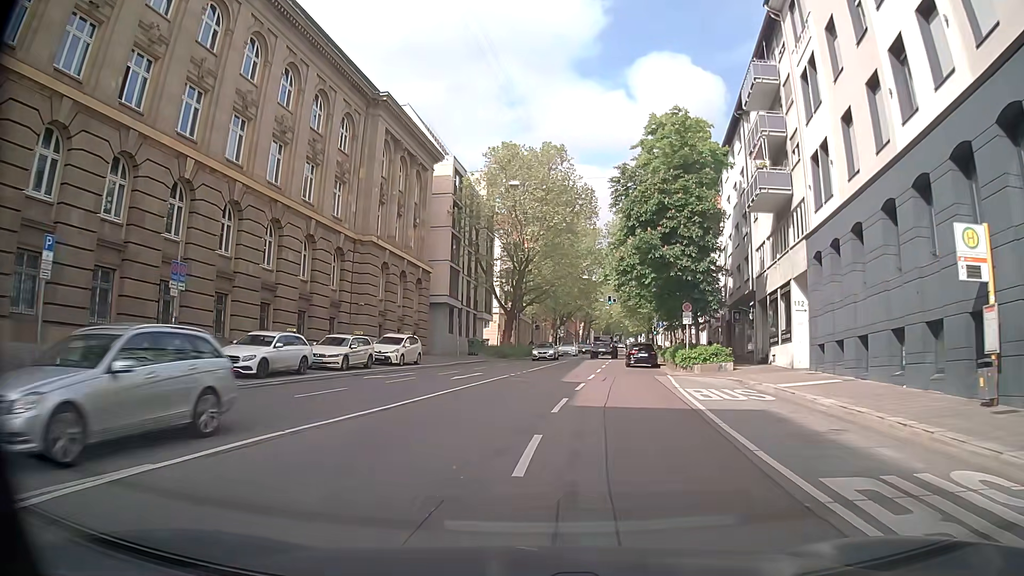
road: secondary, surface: asphalt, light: Day
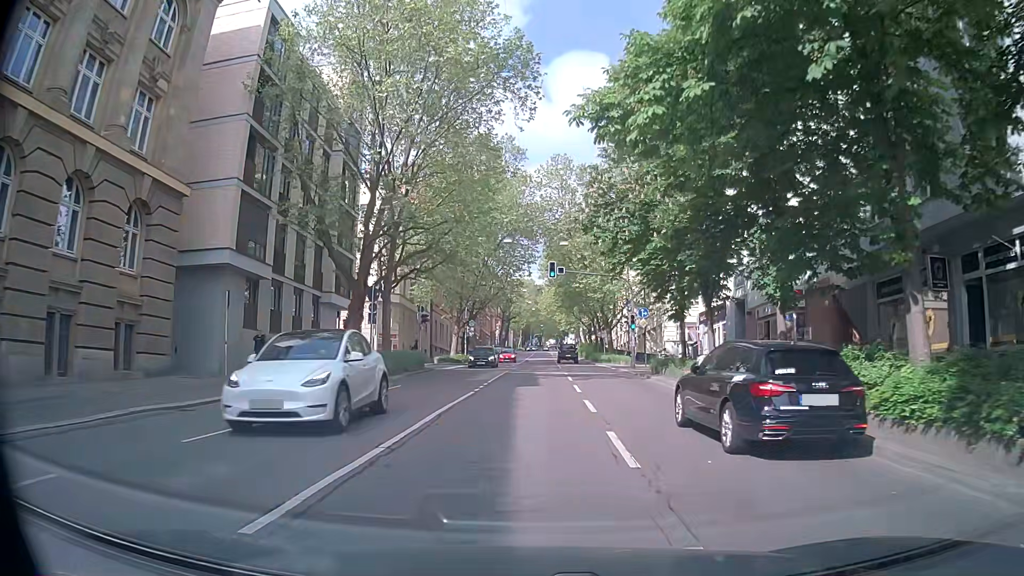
(+1.2, +30.1) m; +6°
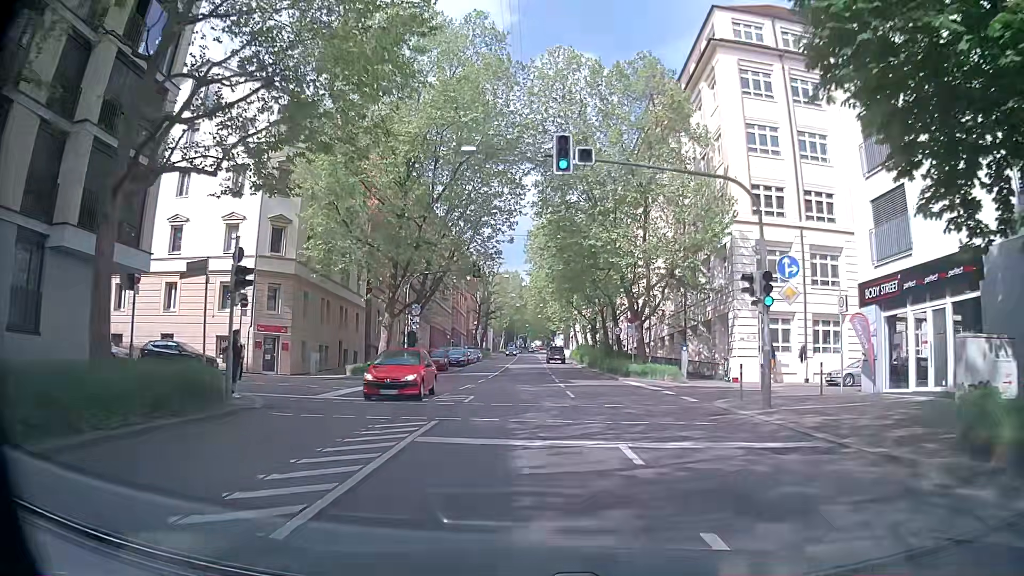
(0.0, +24.3) m; +1°
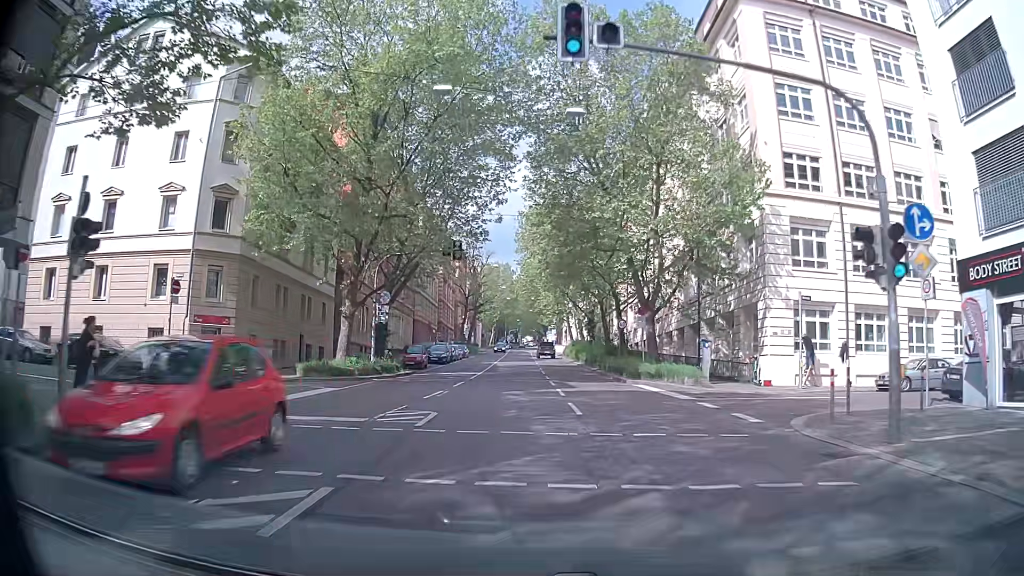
(+0.1, +6.2) m; +1°
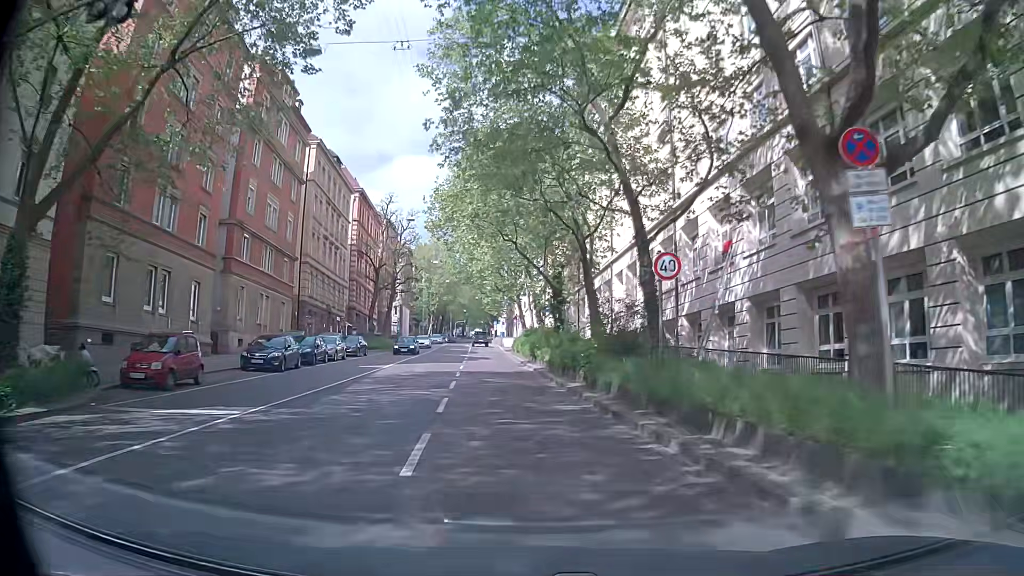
(+1.5, +25.7) m; +3°
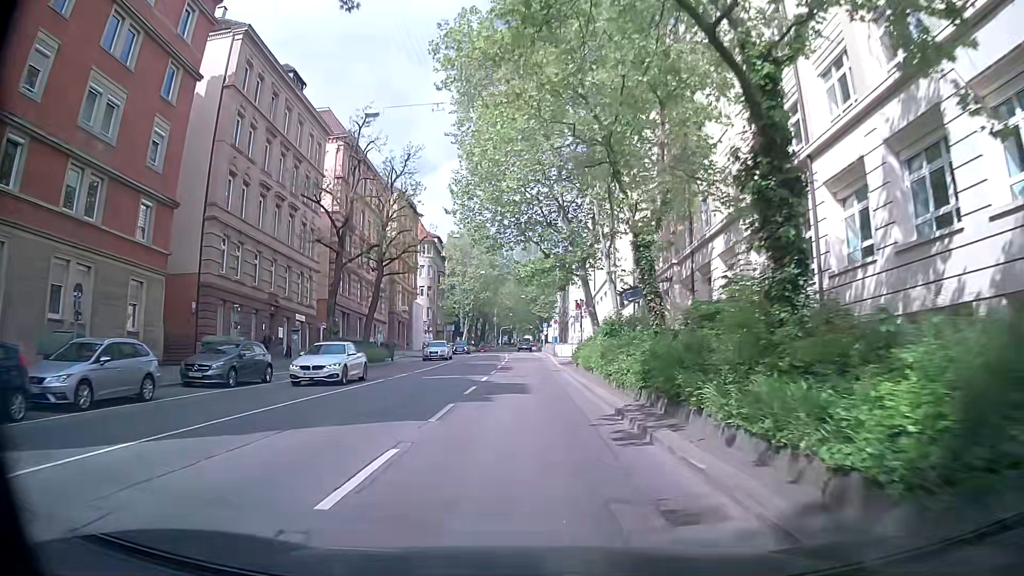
(-0.7, +26.3) m; -4°
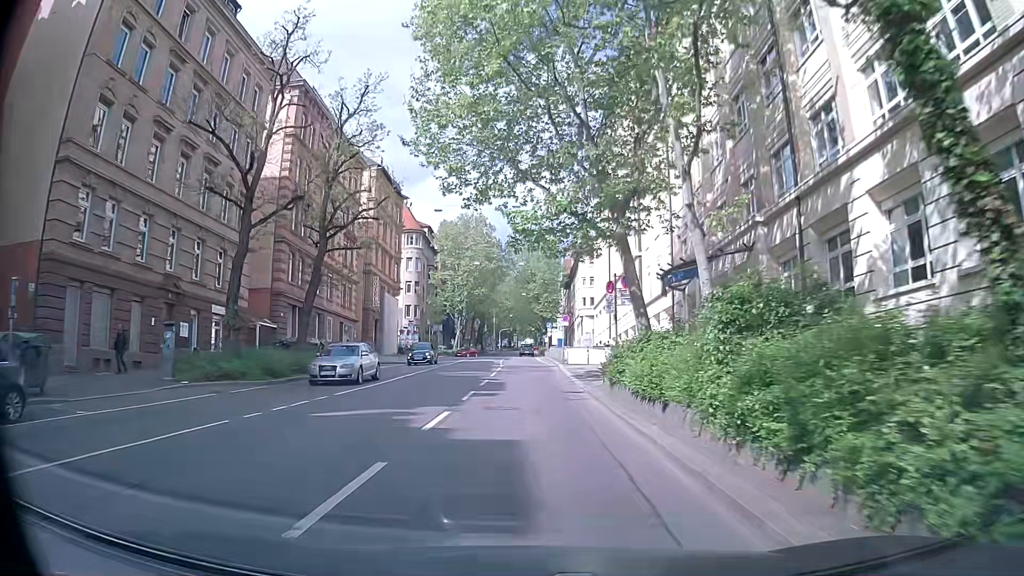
(0.0, +13.1) m; 0°
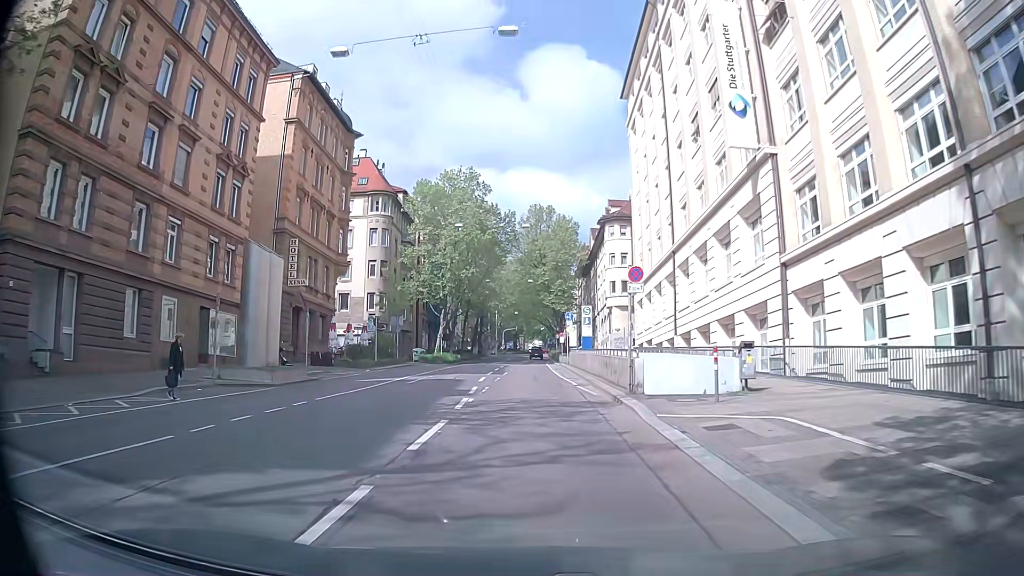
(-0.4, +26.0) m; -1°
(0, +10) (0, +20) (0, +30) (0, +40) (0, +50) (+1, +60) (+1, +70) (+1, +80) (+1, +90) (+1, +100) m
